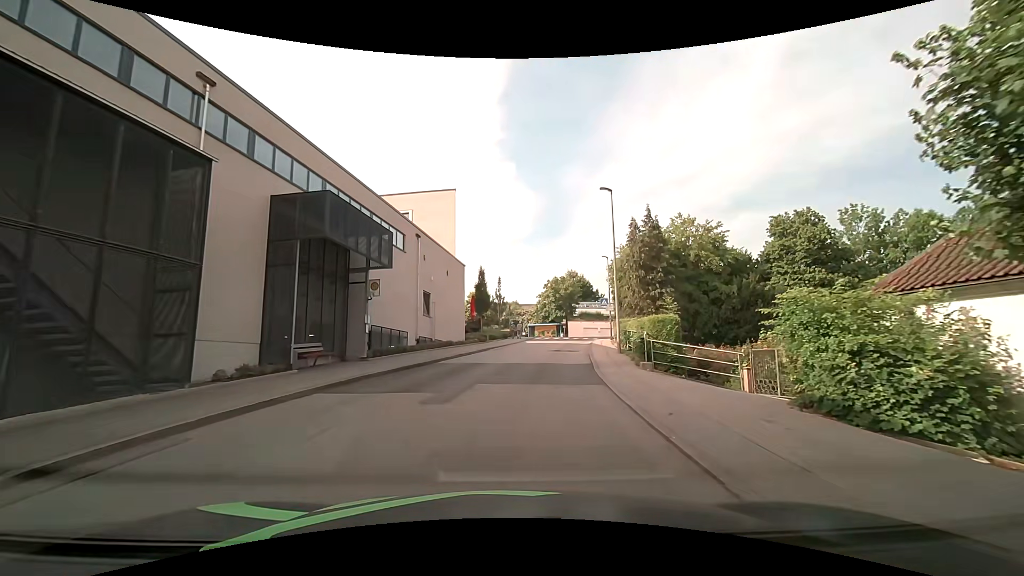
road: unclassified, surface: asphalt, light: Day
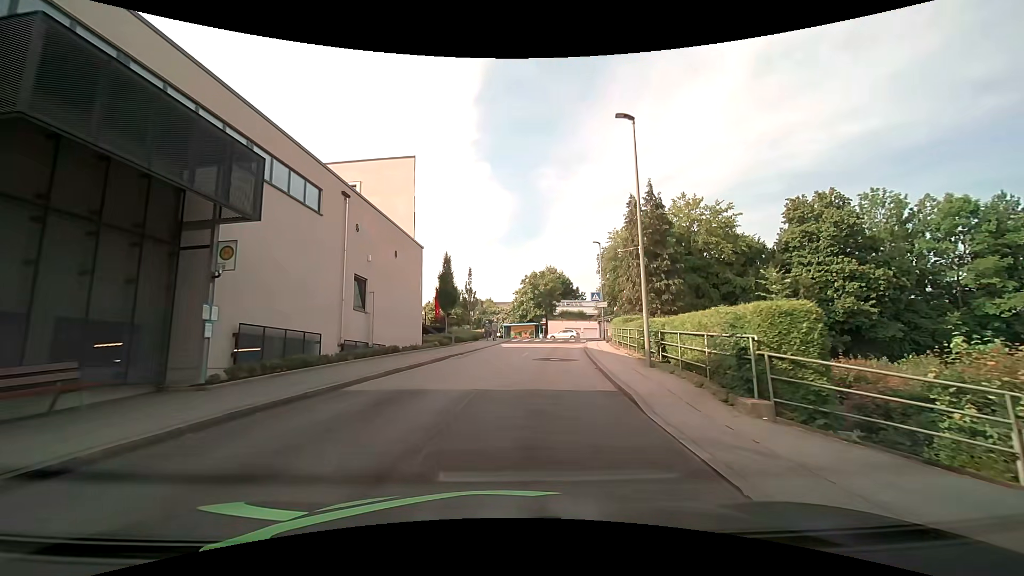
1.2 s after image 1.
(+0.1, +8.9) m; +3°
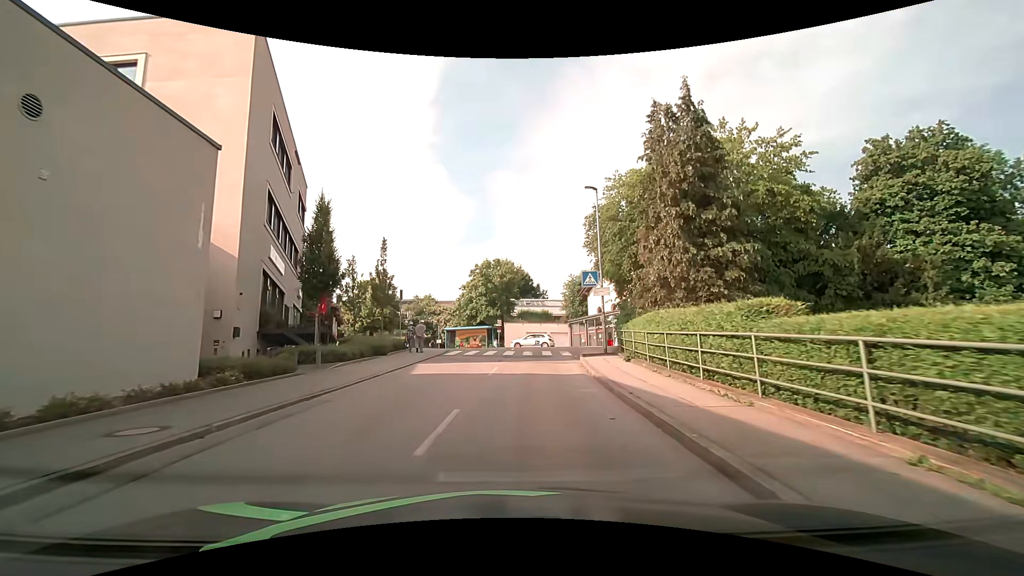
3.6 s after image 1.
(+0.7, +17.8) m; +5°
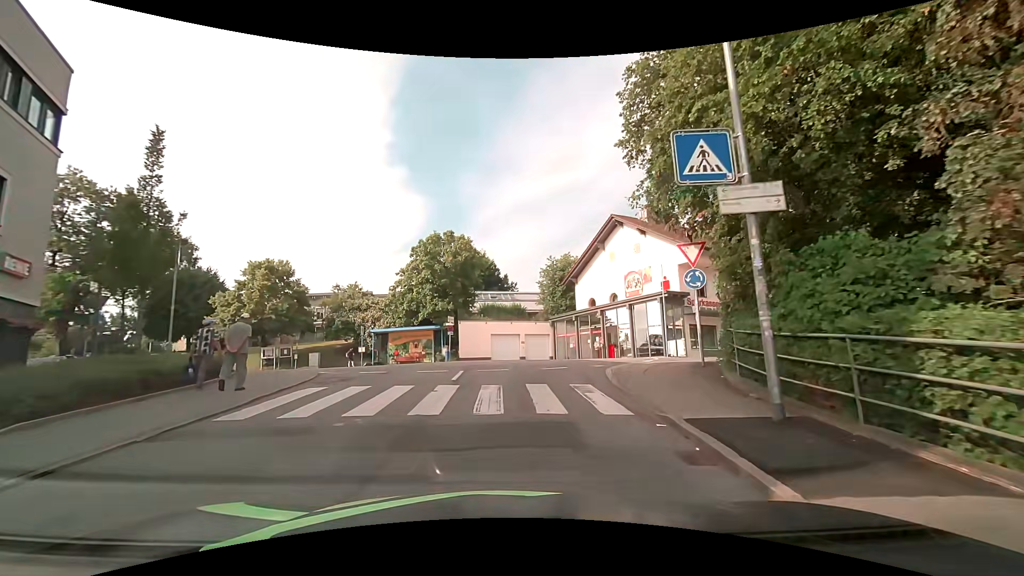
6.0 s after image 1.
(+0.5, +17.2) m; +4°
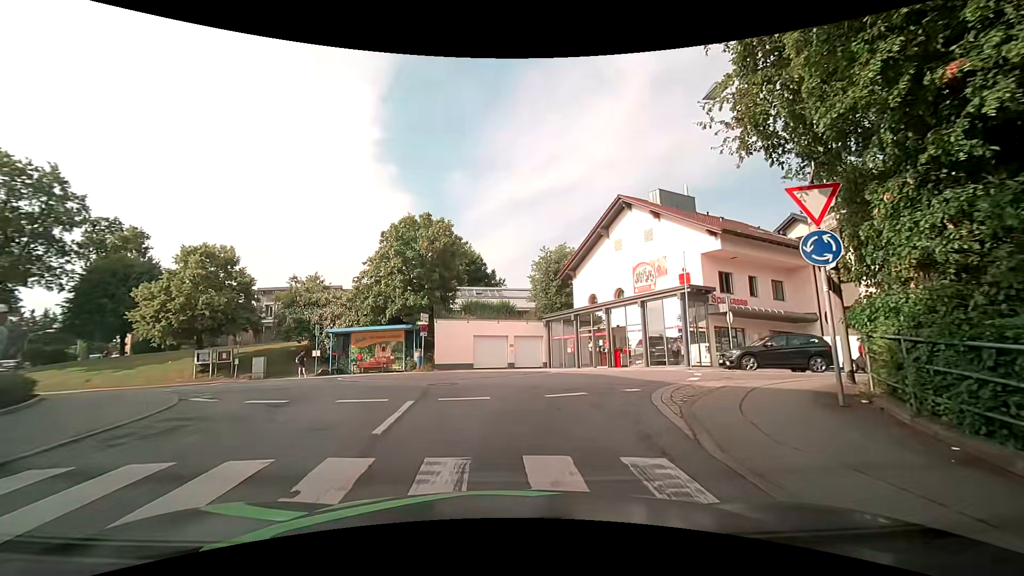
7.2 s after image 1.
(0.0, +6.2) m; +3°
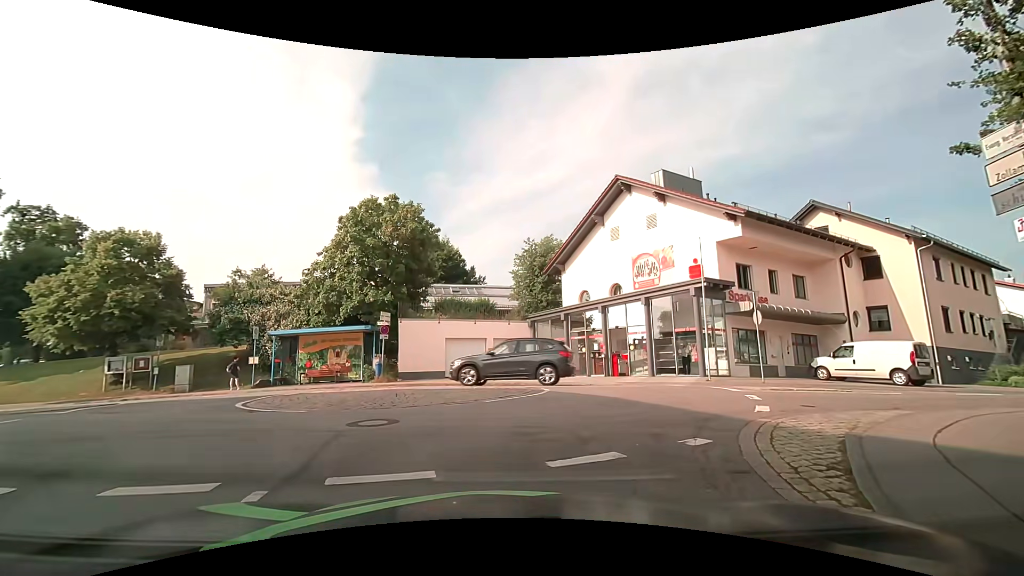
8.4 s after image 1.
(-0.1, +4.9) m; 0°
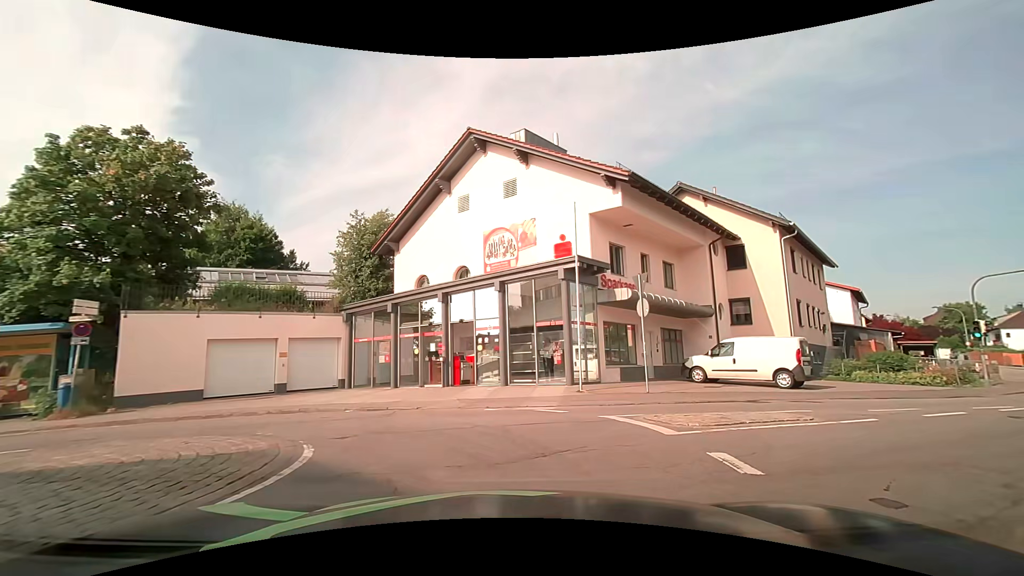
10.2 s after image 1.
(+0.9, +6.8) m; +17°
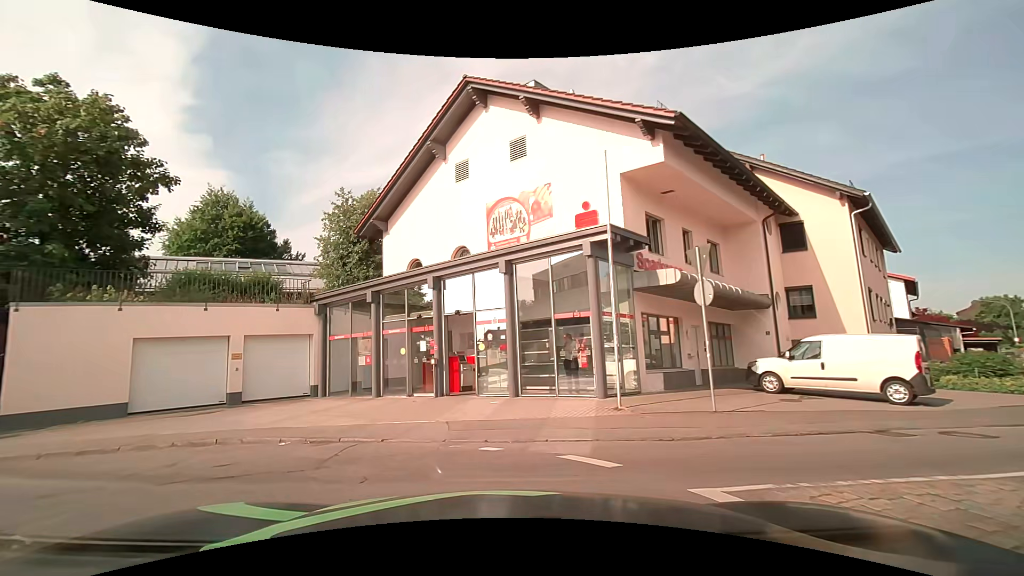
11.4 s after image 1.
(+0.2, +4.3) m; 0°
